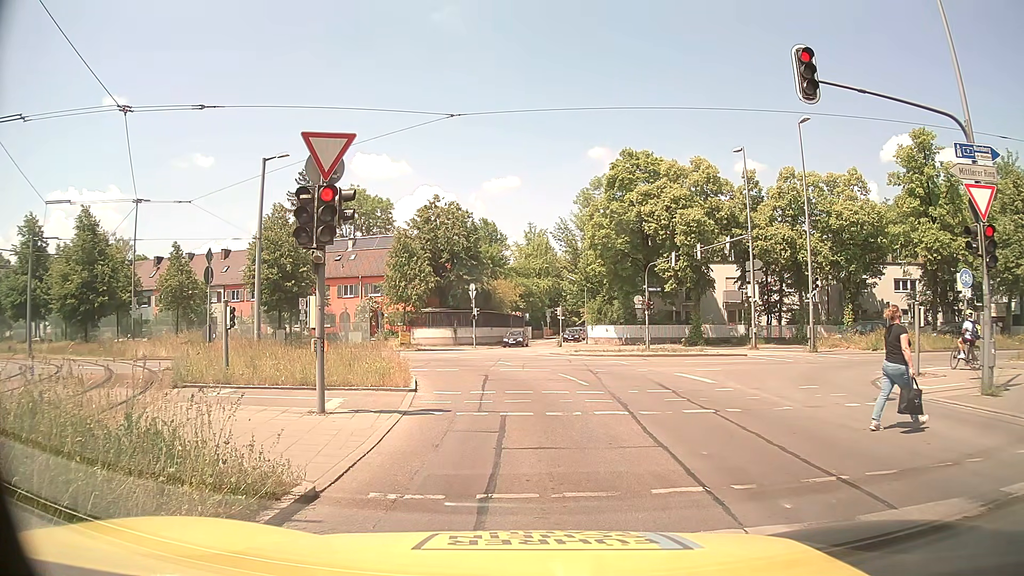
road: secondary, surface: asphalt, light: Day
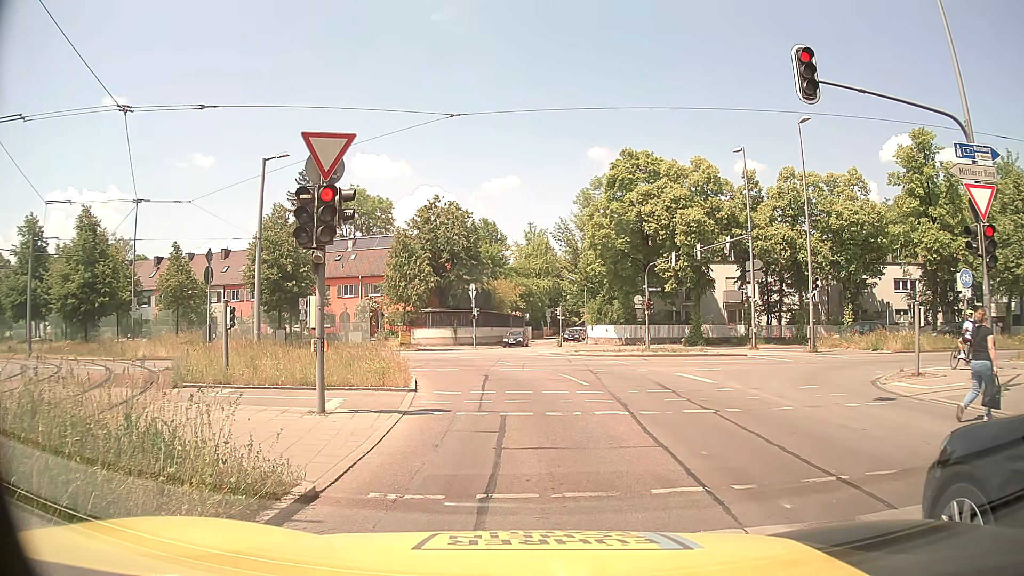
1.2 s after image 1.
(0.0, 0.0) m; 0°
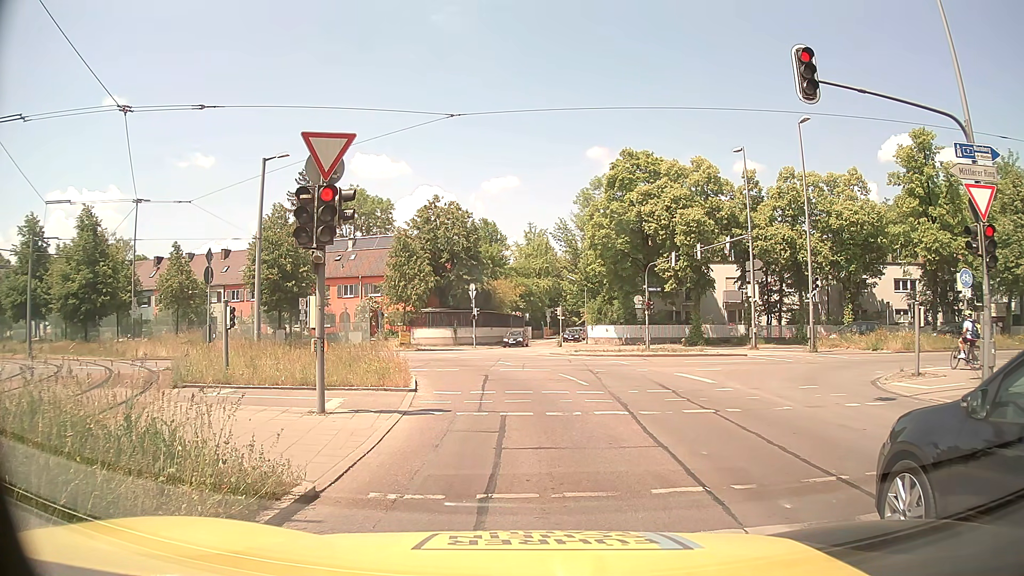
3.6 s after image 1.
(0.0, 0.0) m; 0°
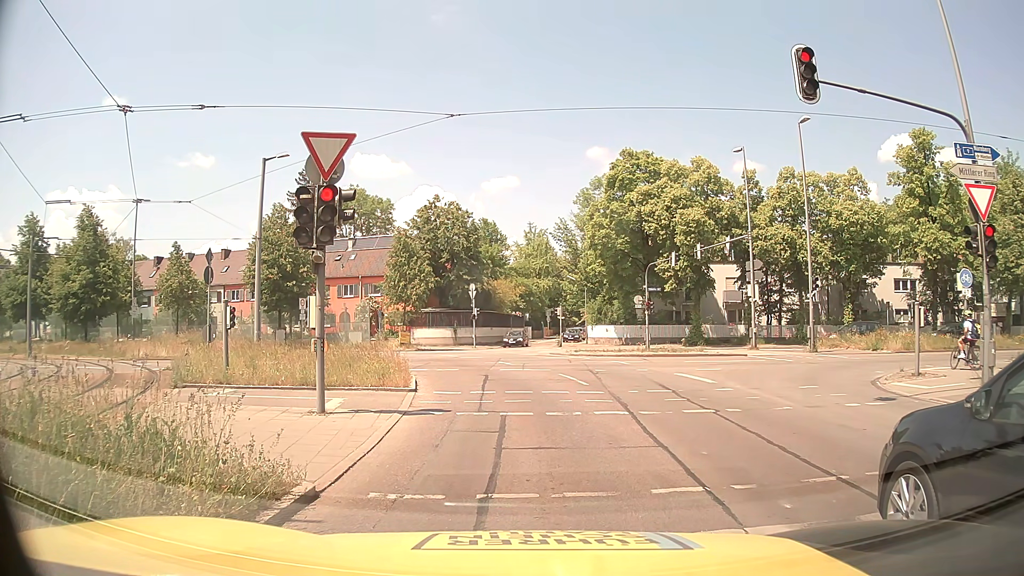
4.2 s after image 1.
(0.0, 0.0) m; 0°
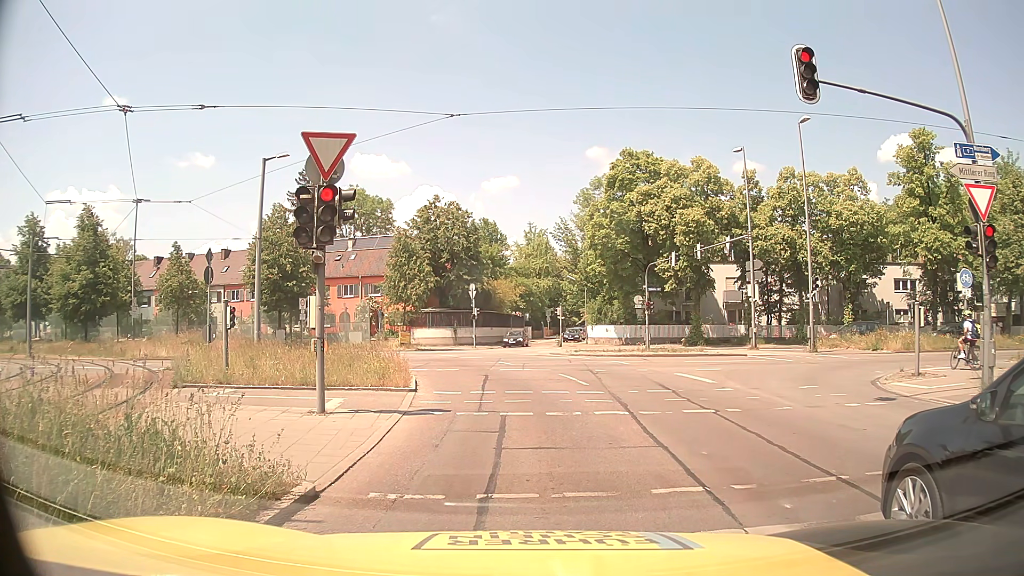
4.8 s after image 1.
(0.0, 0.0) m; 0°
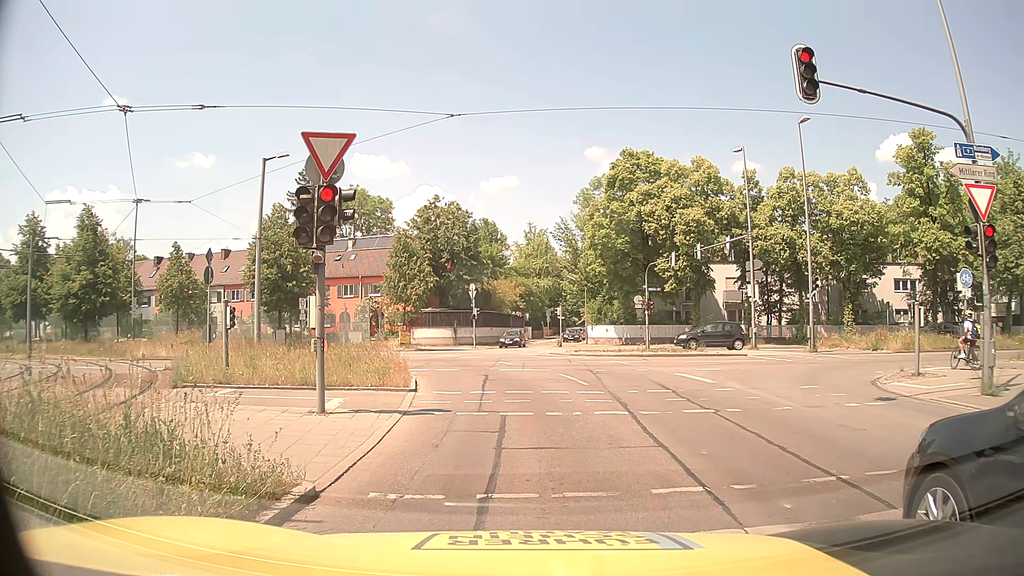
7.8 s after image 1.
(0.0, 0.0) m; 0°
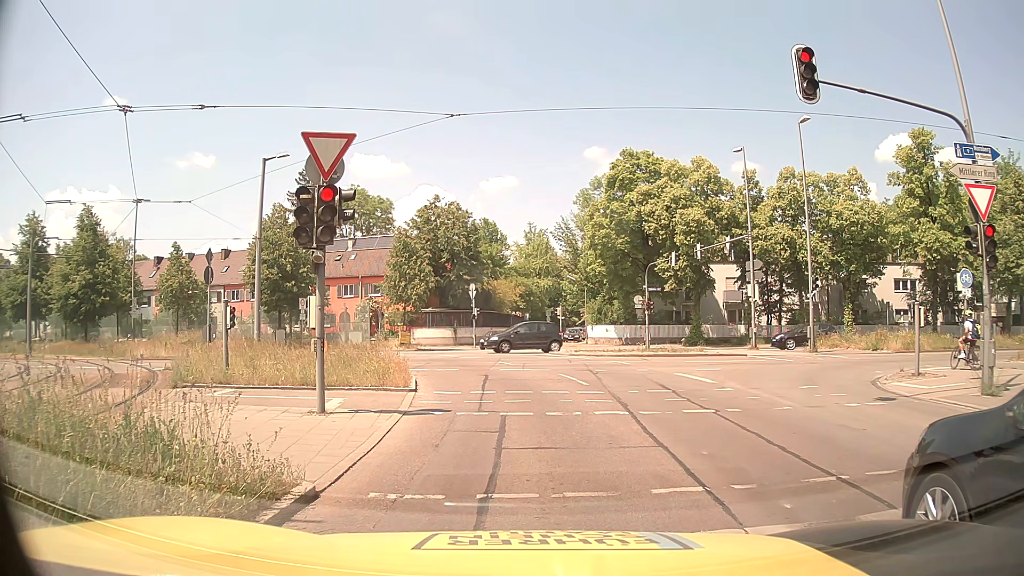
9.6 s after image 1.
(0.0, 0.0) m; 0°
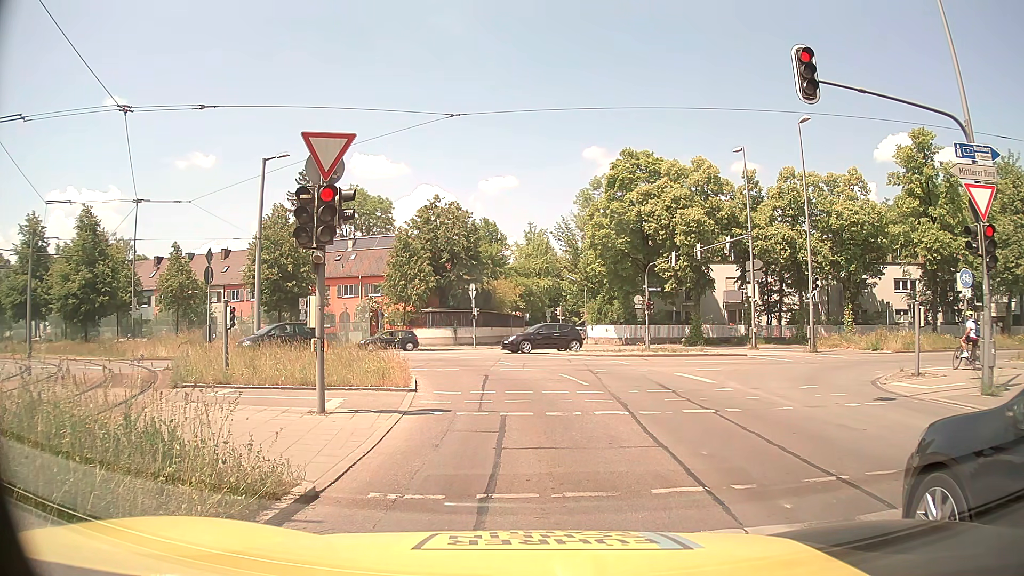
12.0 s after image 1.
(0.0, 0.0) m; 0°
